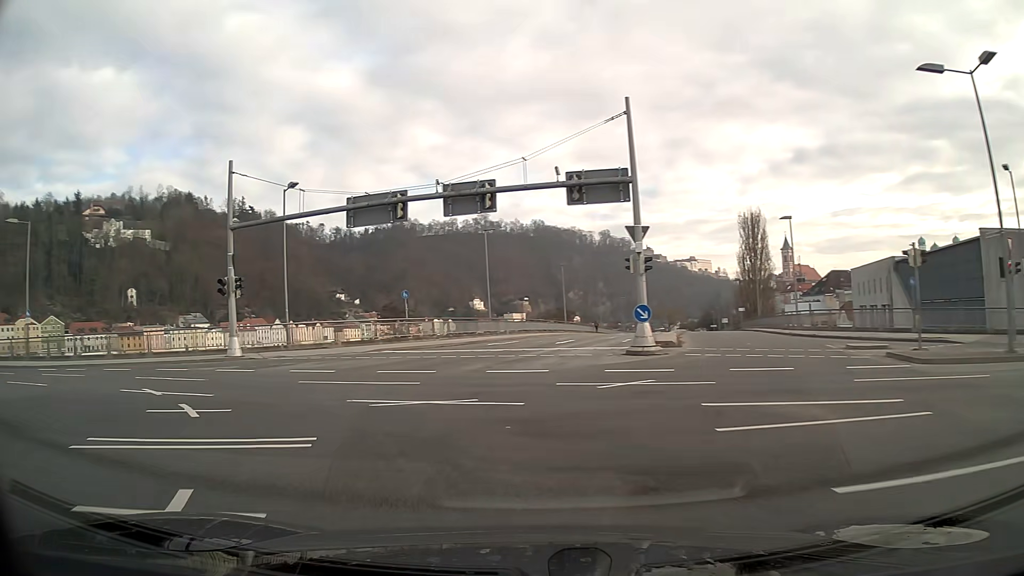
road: primary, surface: asphalt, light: Day
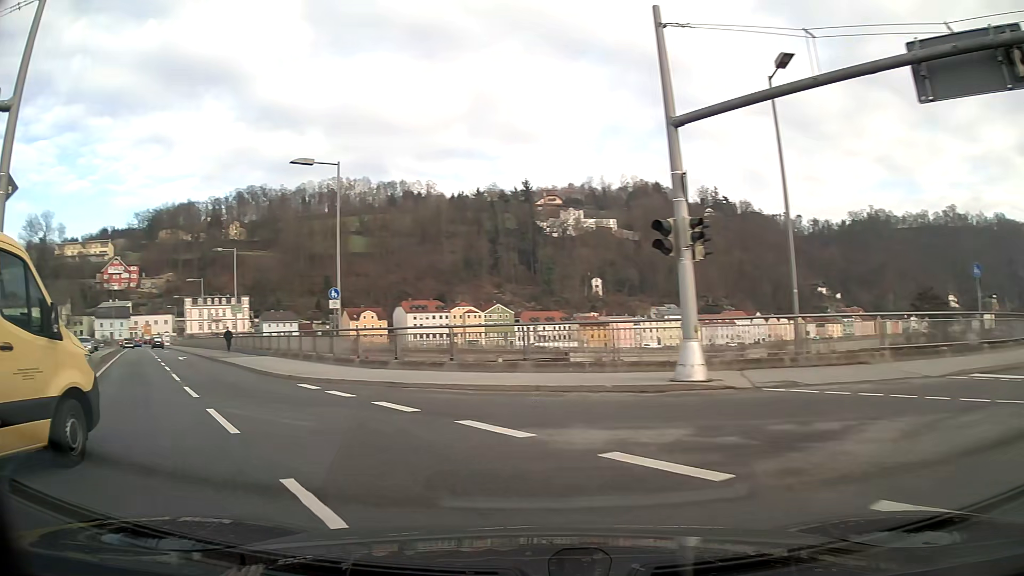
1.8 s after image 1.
(-5.0, +13.9) m; -42°
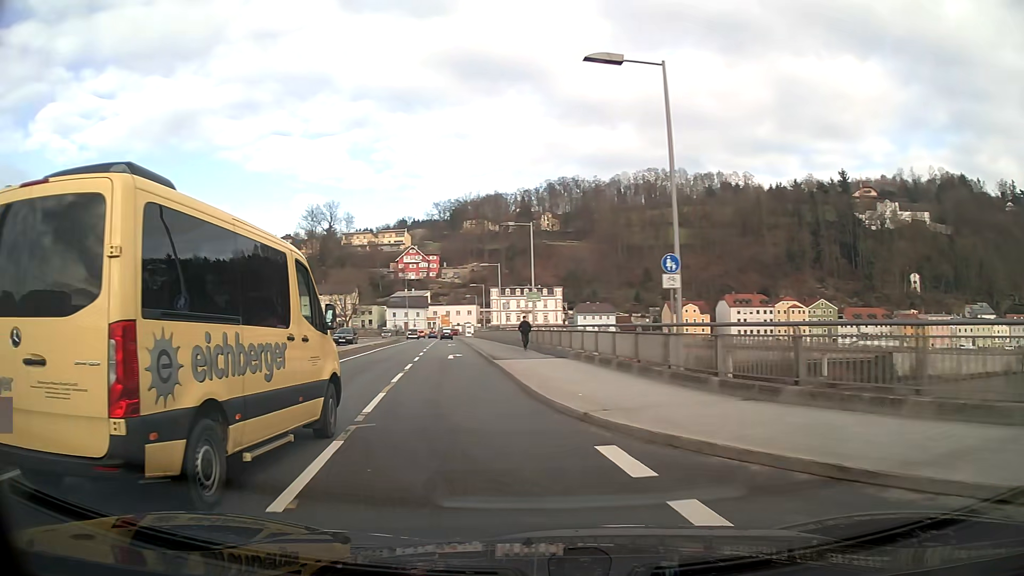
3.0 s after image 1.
(-2.3, +9.9) m; -23°
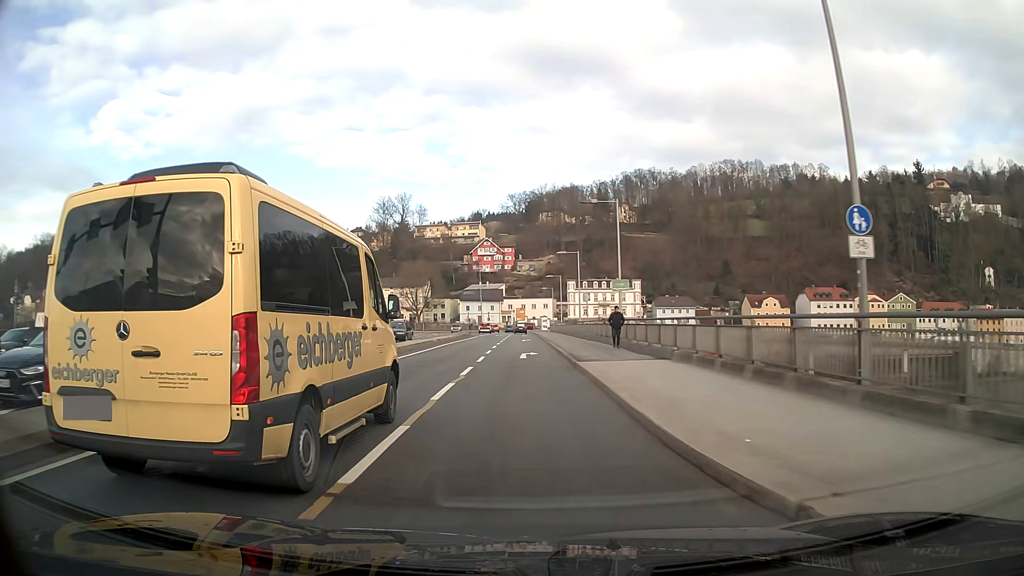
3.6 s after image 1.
(-0.2, +5.7) m; -4°
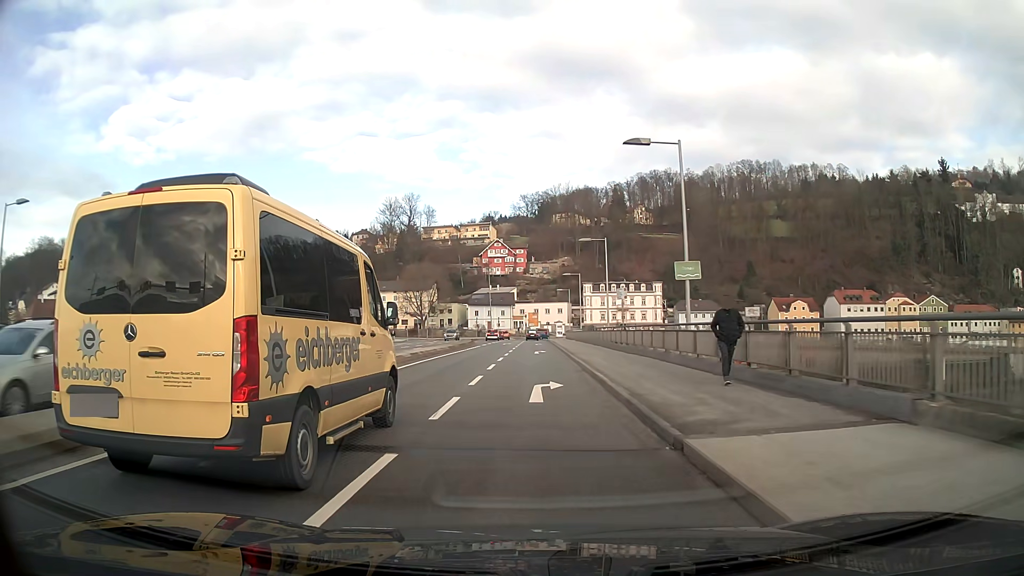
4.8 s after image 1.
(-0.3, +13.3) m; -2°
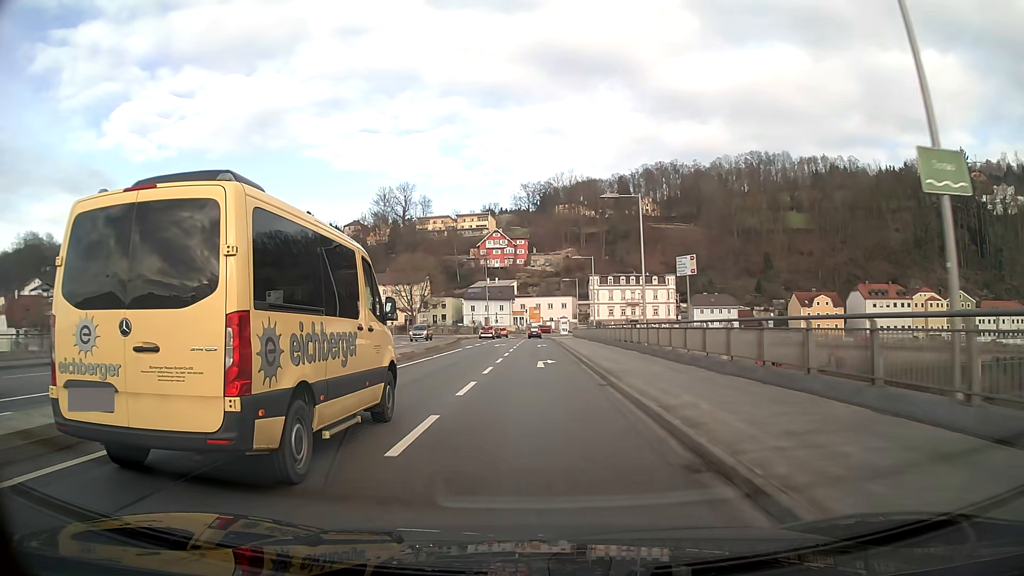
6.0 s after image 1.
(0.0, +15.5) m; 0°
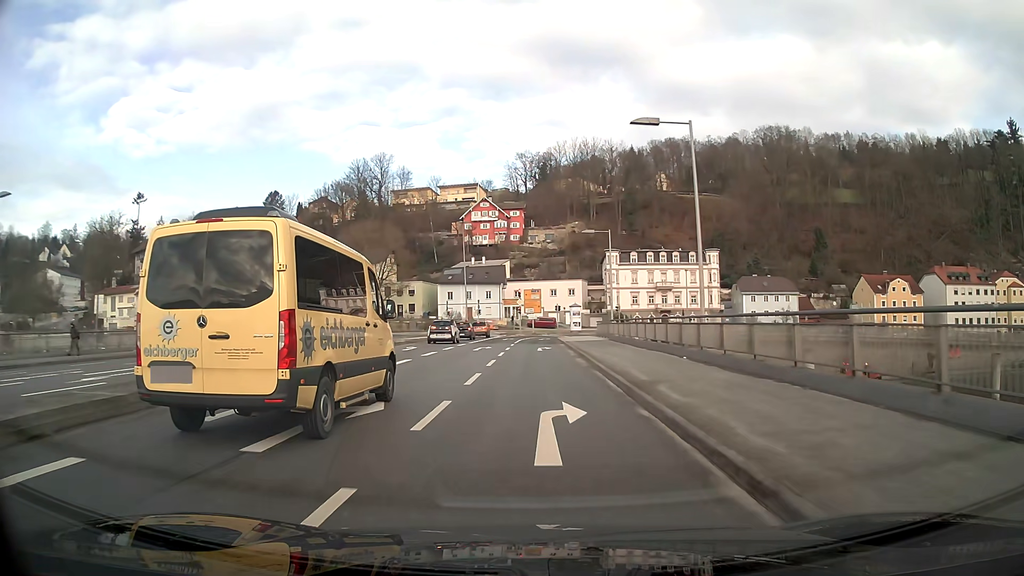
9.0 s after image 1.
(+0.1, +40.7) m; 0°
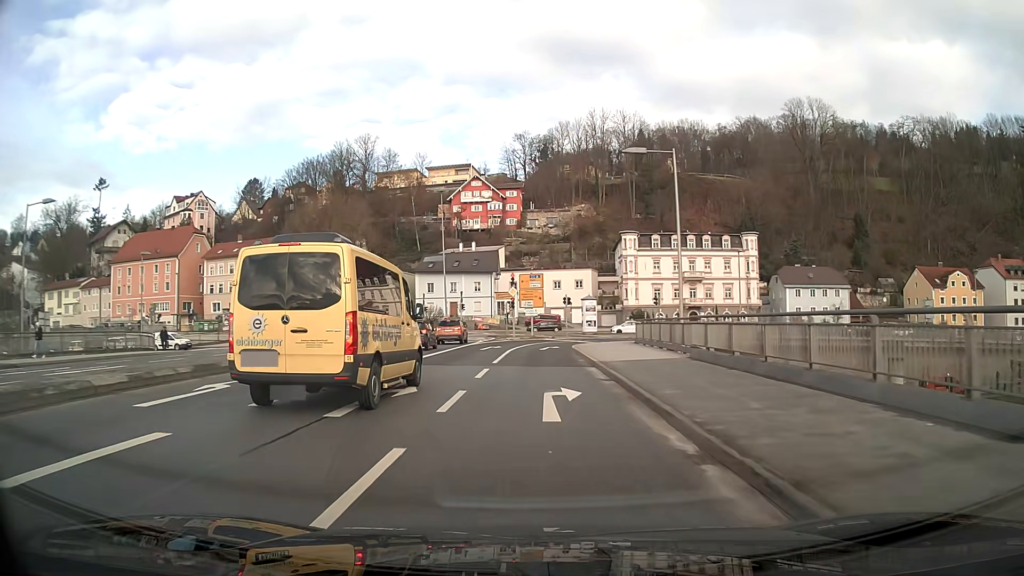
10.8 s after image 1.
(0.0, +22.3) m; 0°
